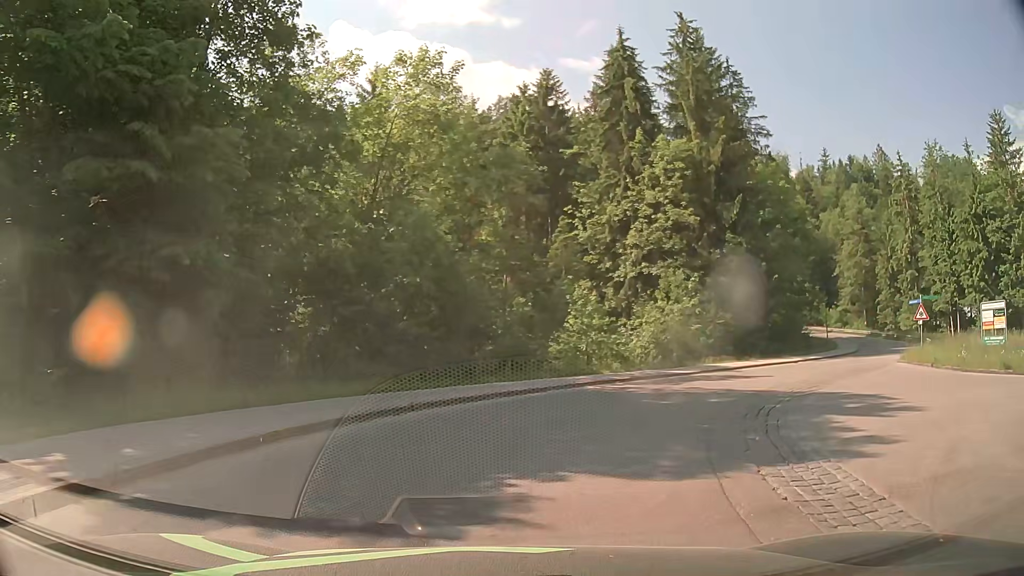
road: tertiary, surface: asphalt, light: Day
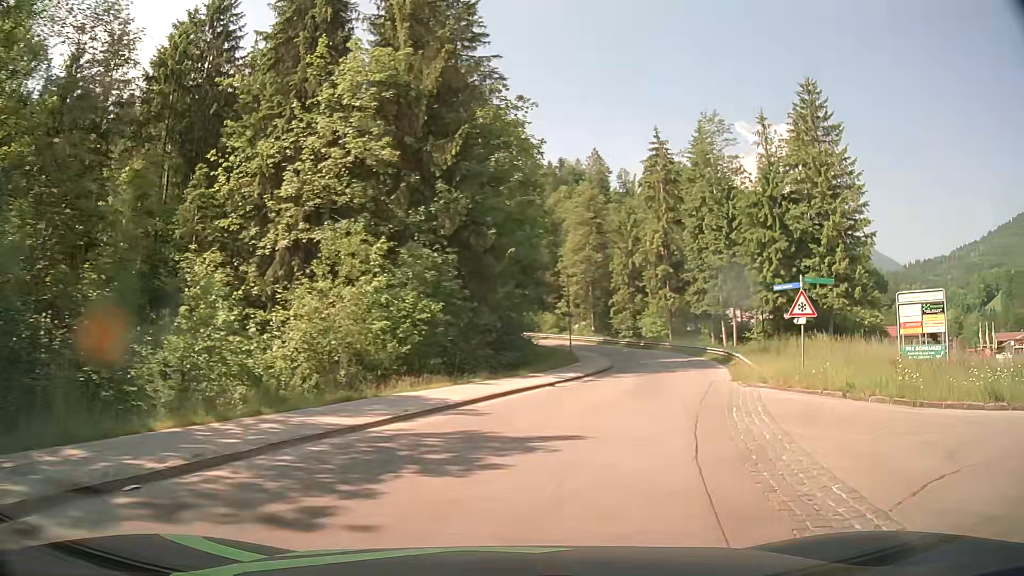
(+3.3, +14.9) m; +27°
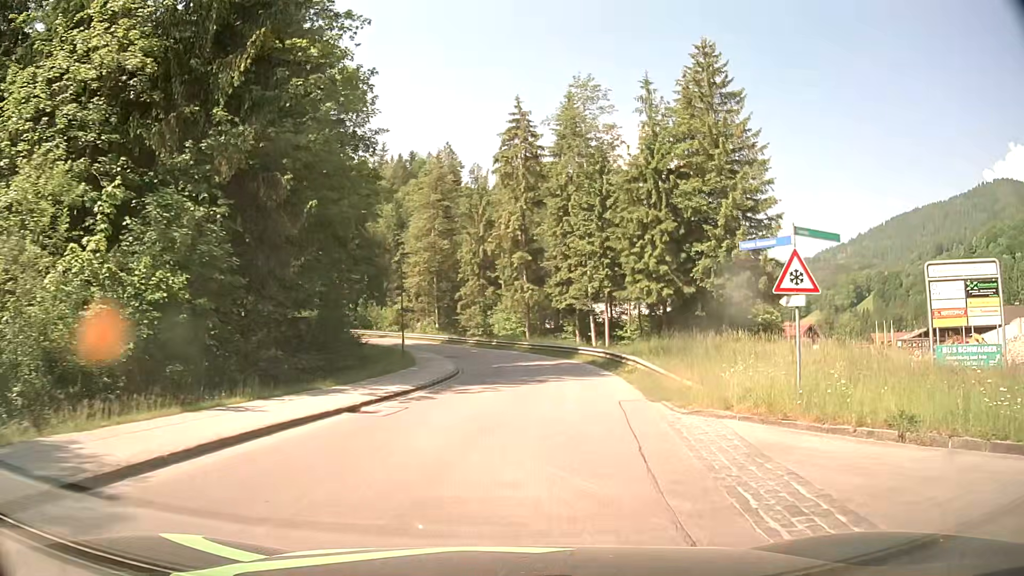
(+1.1, +8.8) m; +13°
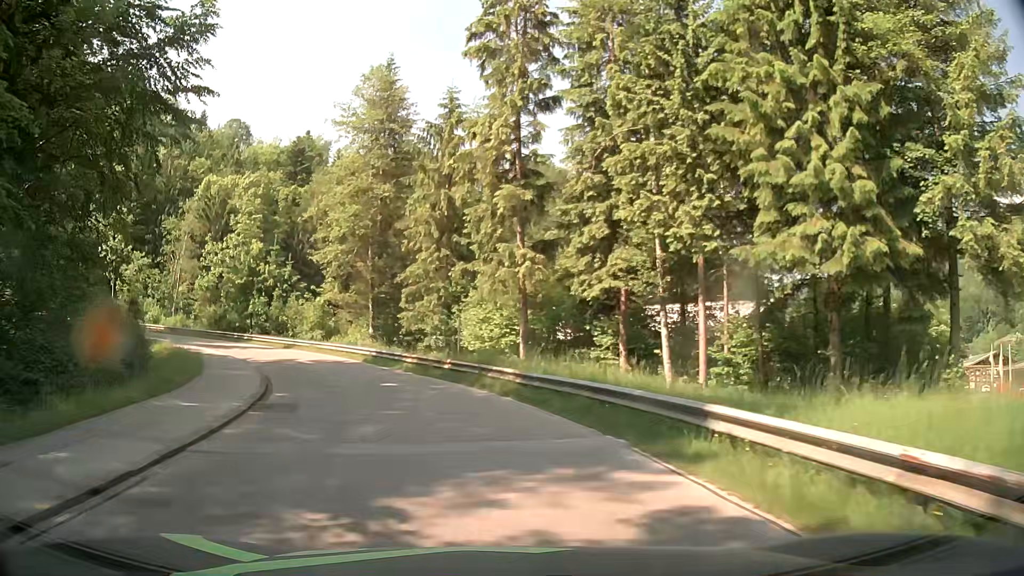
(+1.5, +26.7) m; -1°
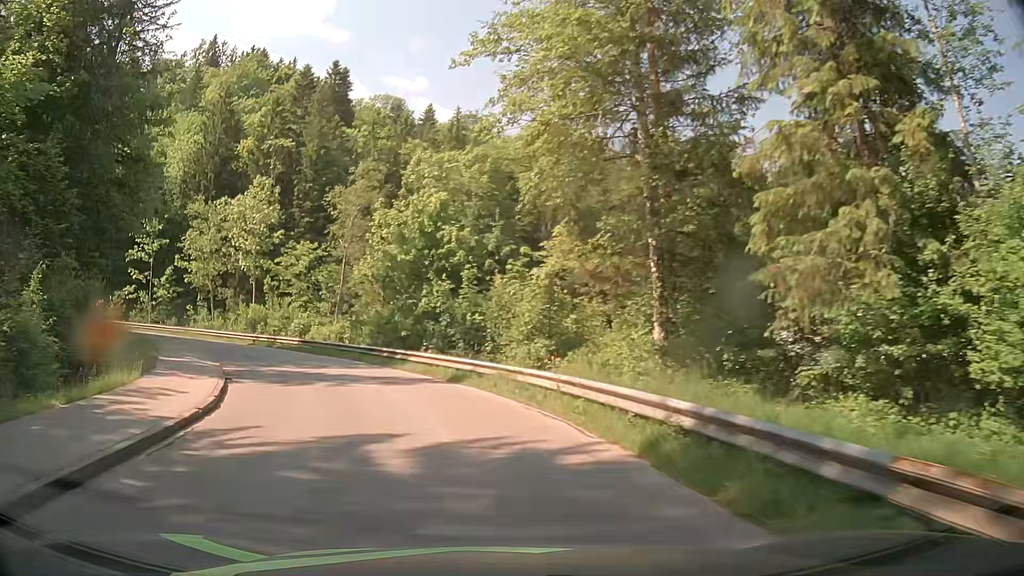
(-4.1, +23.0) m; -23°
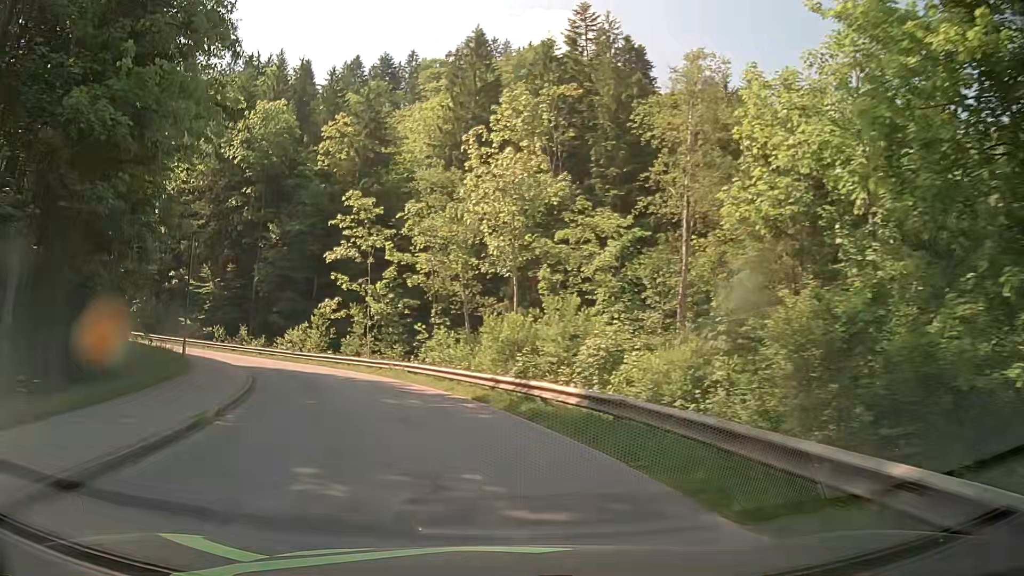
(-5.3, +22.9) m; -27°
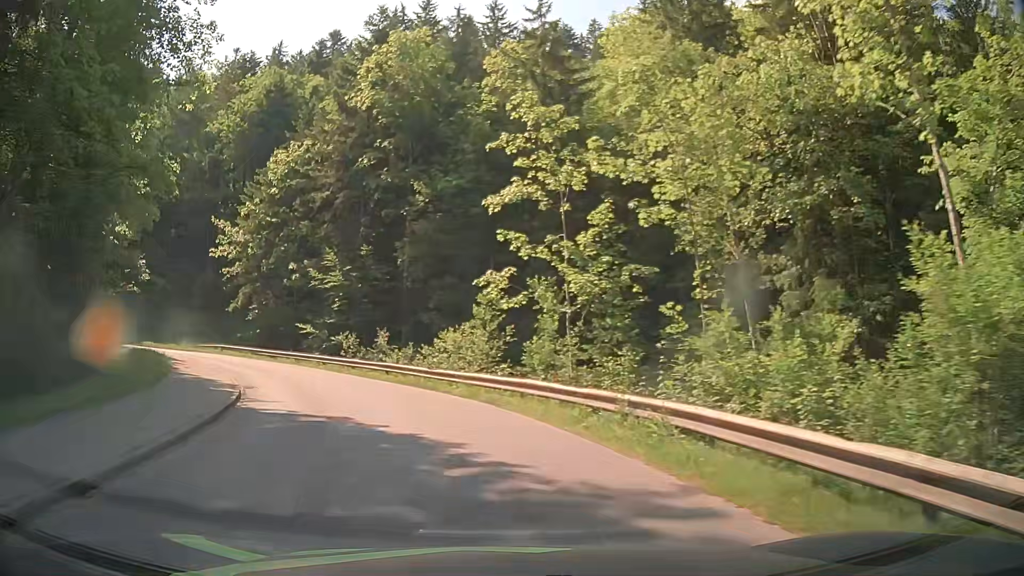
(-3.0, +17.9) m; -18°
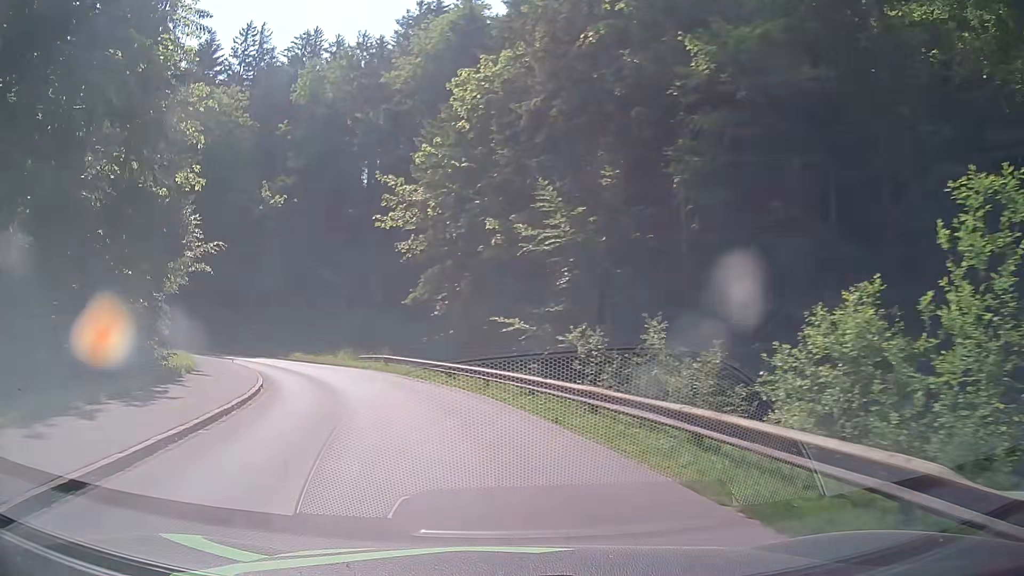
(-3.3, +18.5) m; -21°
(-1, +10) (-3, +20) (-7, +29) (-13, +37) (-20, +44) (-29, +49) (-38, +53) (-47, +56) (-57, +59) (-66, +63) m
